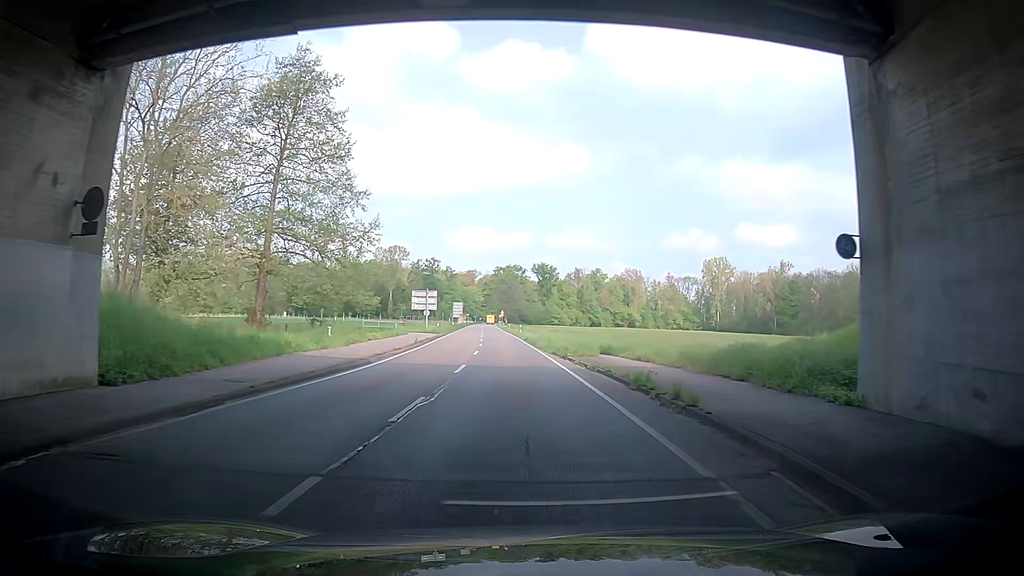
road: secondary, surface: asphalt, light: Day
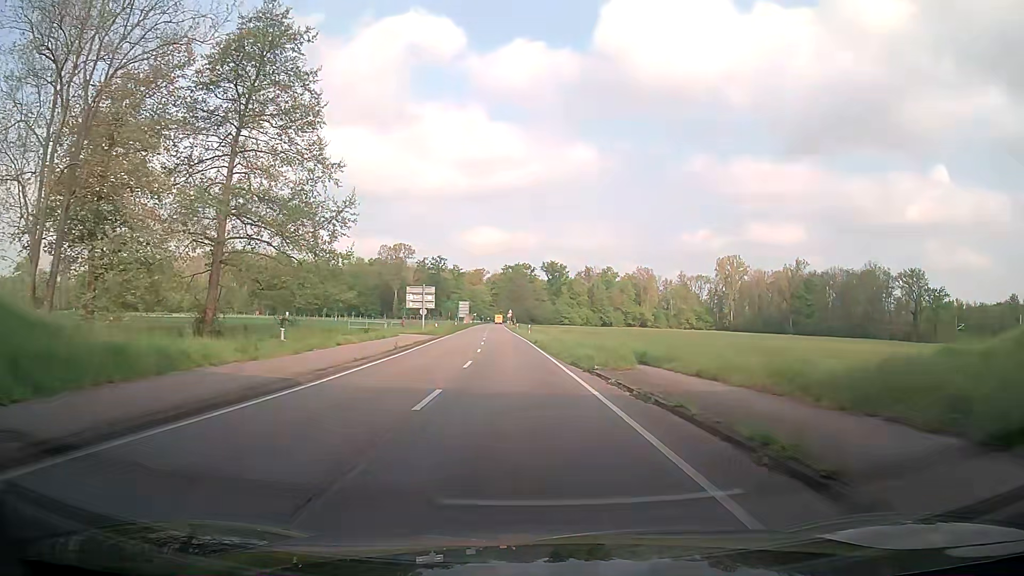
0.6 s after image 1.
(0.0, +7.7) m; -1°
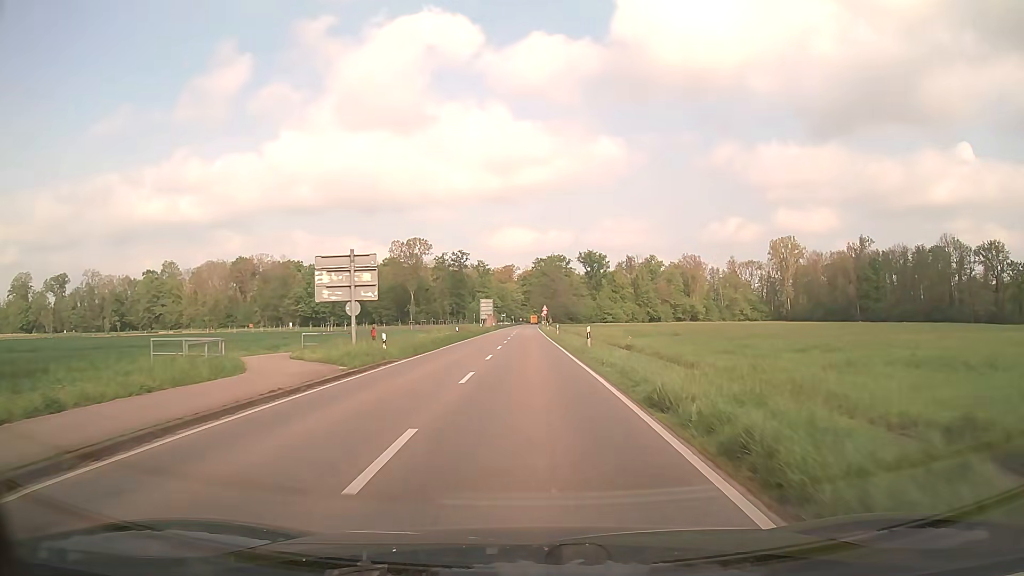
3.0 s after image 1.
(-0.7, +32.7) m; -3°
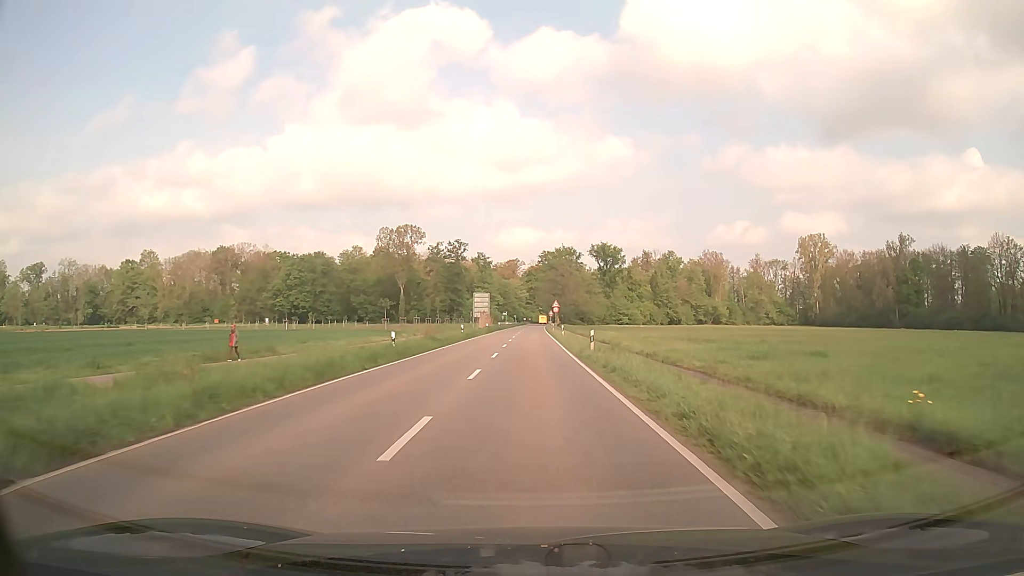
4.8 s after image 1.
(-0.2, +26.0) m; -1°
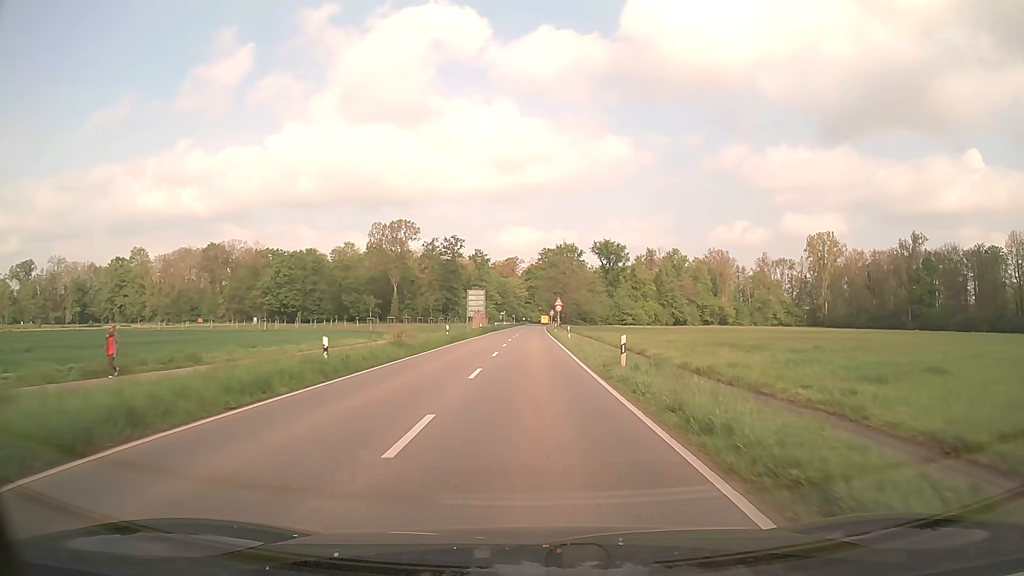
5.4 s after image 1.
(0.0, +8.9) m; 0°
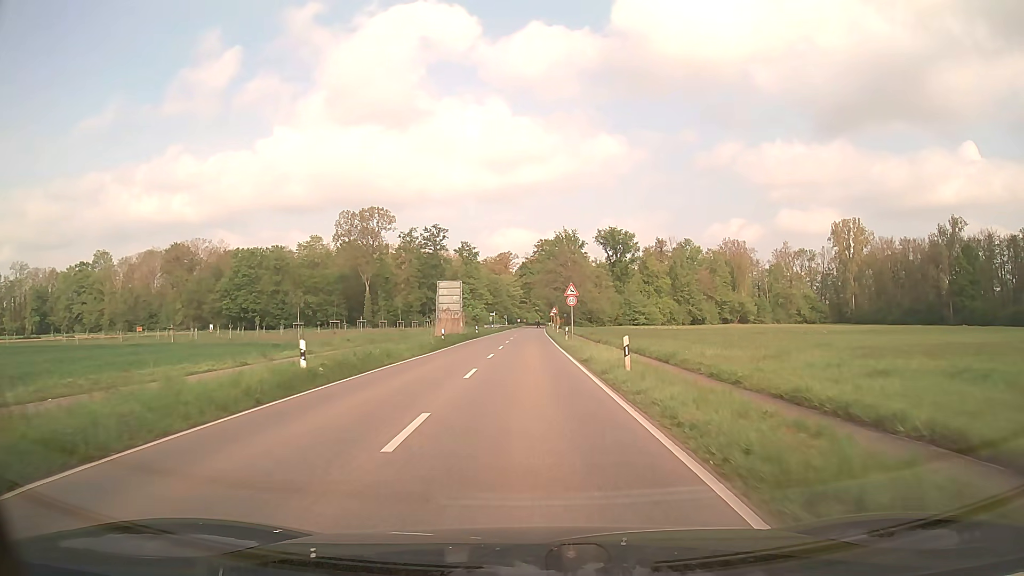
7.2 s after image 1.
(+0.1, +27.0) m; 0°
